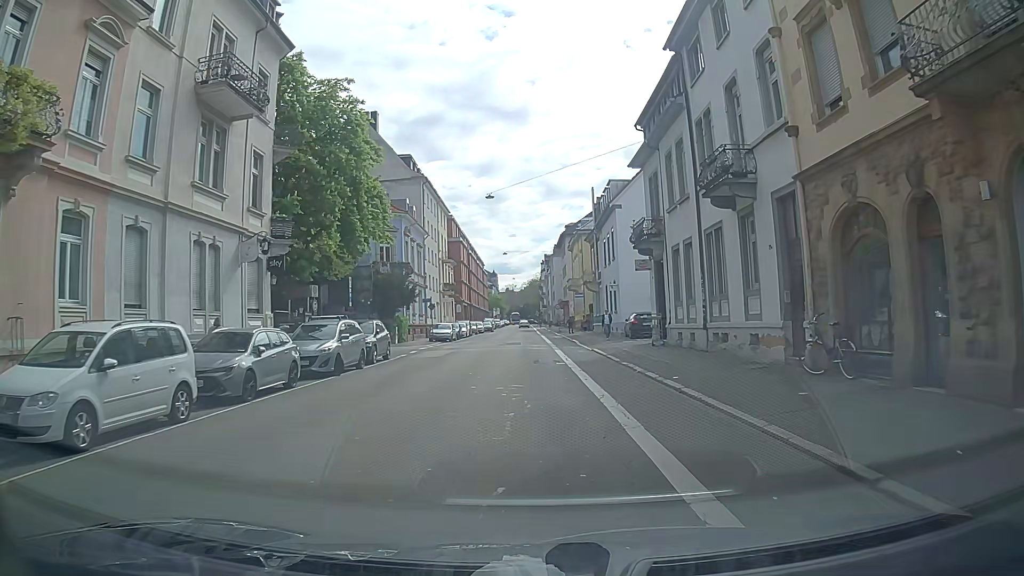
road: tertiary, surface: asphalt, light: Day
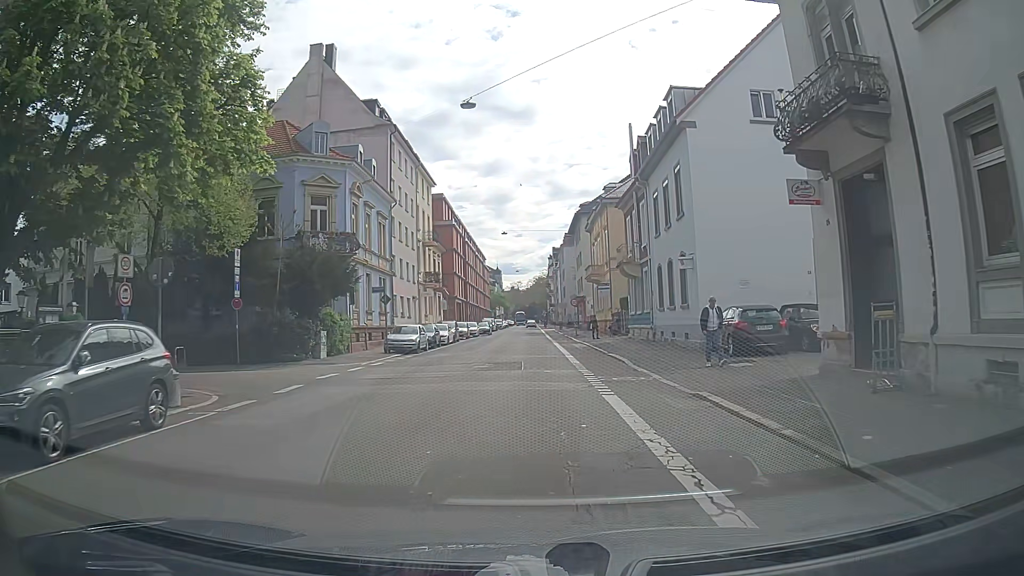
(+0.2, +17.9) m; 0°
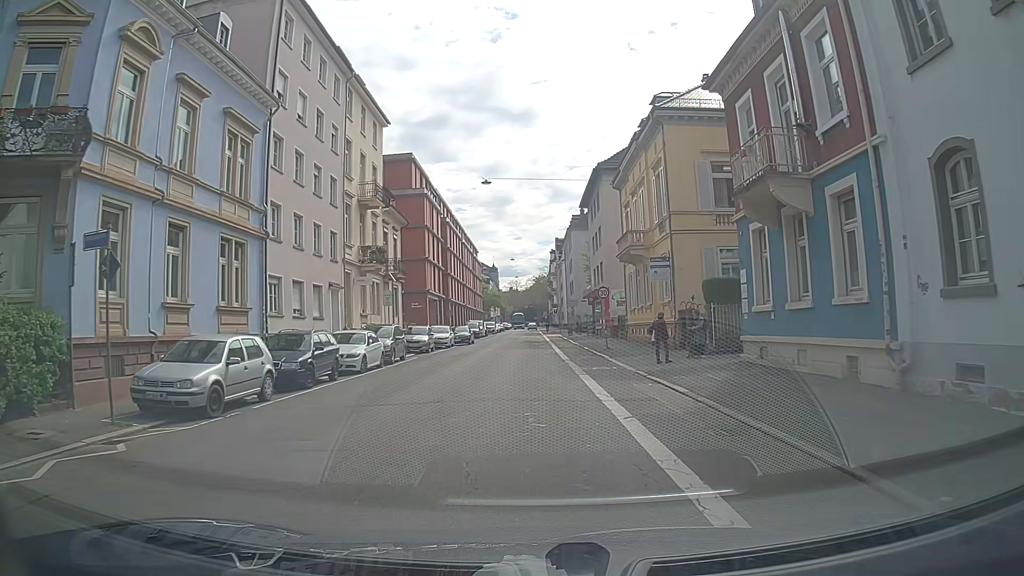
(+0.2, +22.3) m; +1°
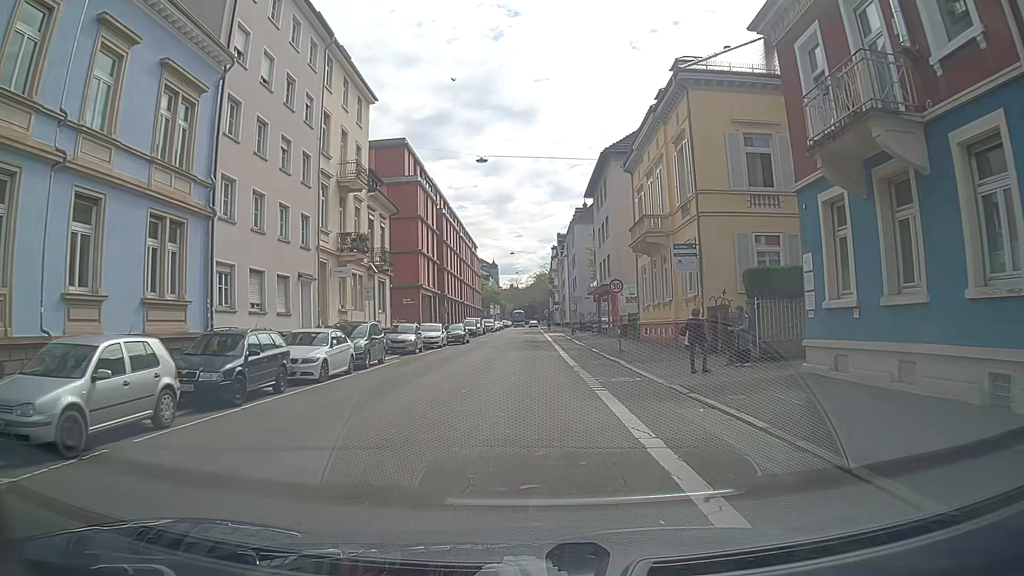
(0.0, +4.5) m; 0°
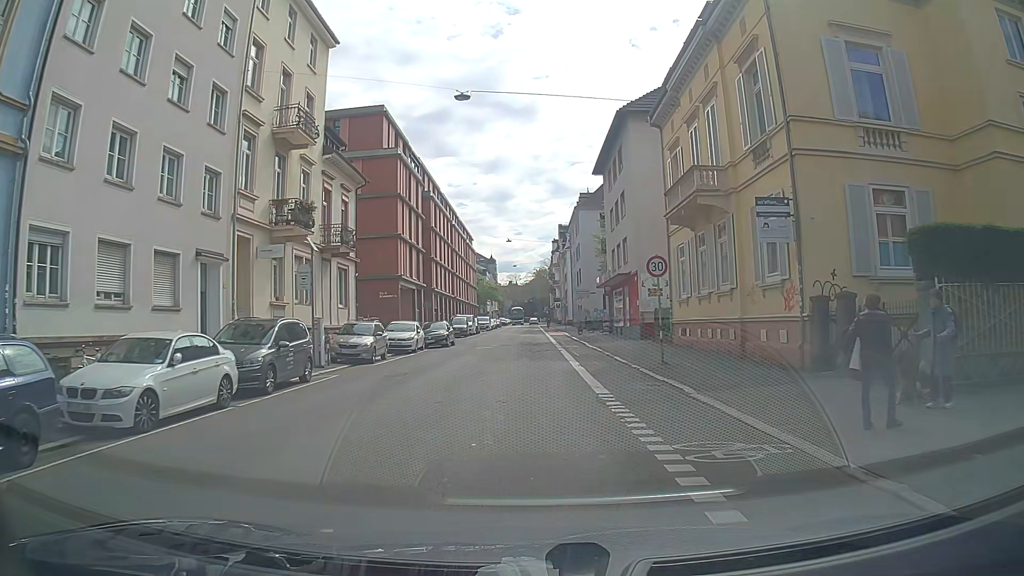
(0.0, +8.9) m; 0°
(0, +10) (0, +20) (0, +30) (0, +40) (0, +50) (-1, +60) (-1, +70) (-1, +80) (-1, +90) (-1, +100) m
